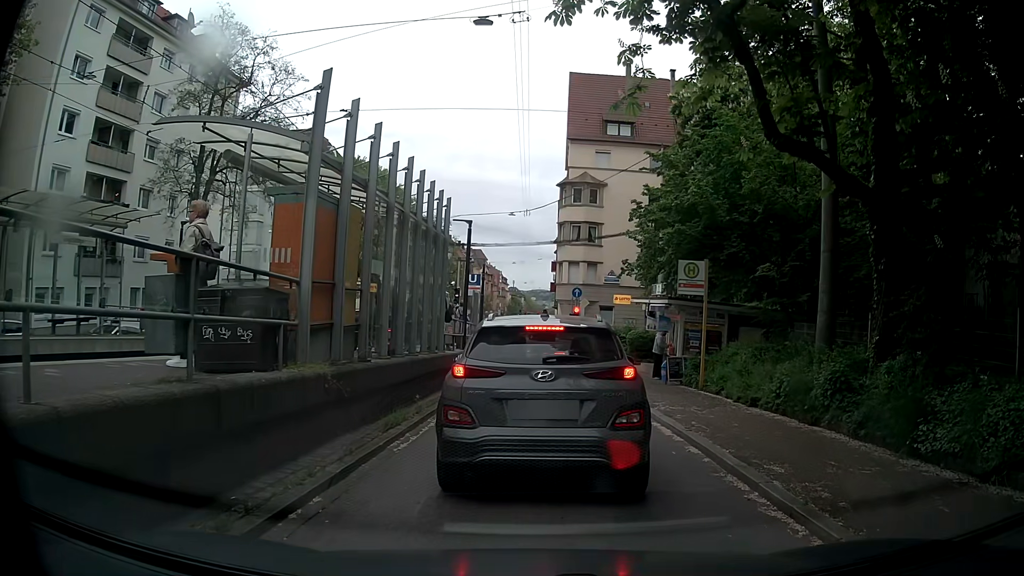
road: tertiary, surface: asphalt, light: Day
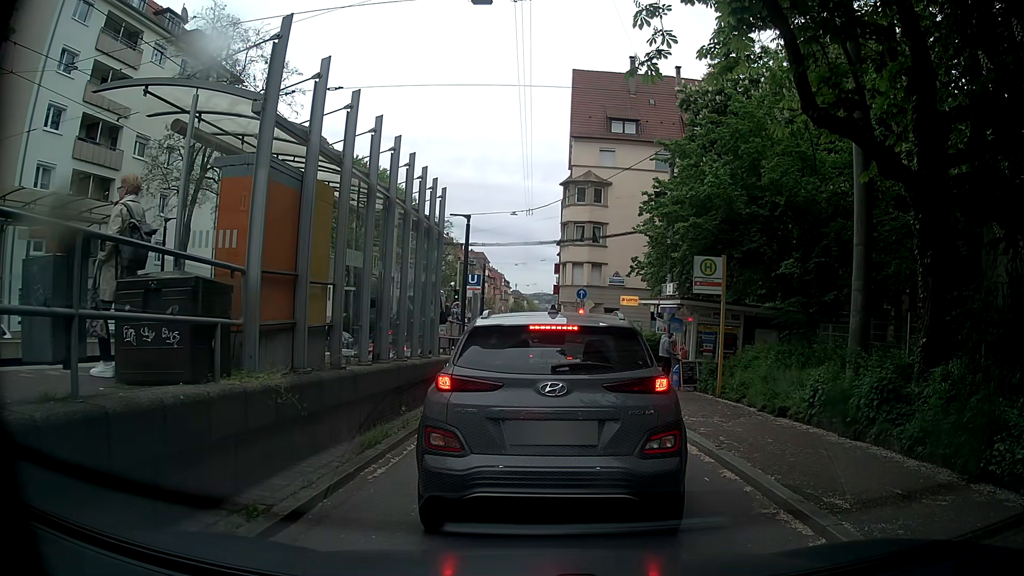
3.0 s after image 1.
(0.0, +1.5) m; 0°
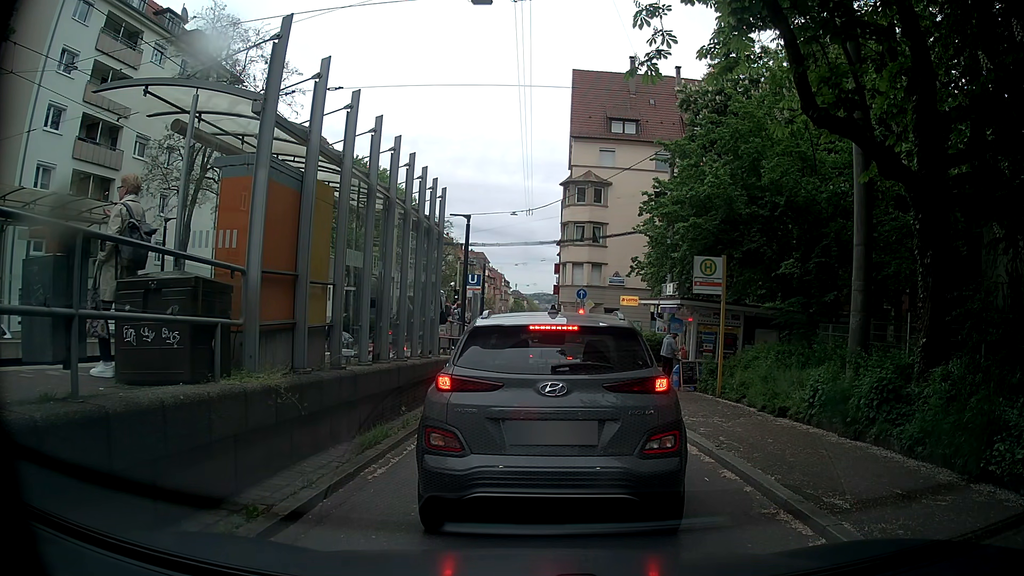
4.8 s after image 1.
(0.0, 0.0) m; 0°
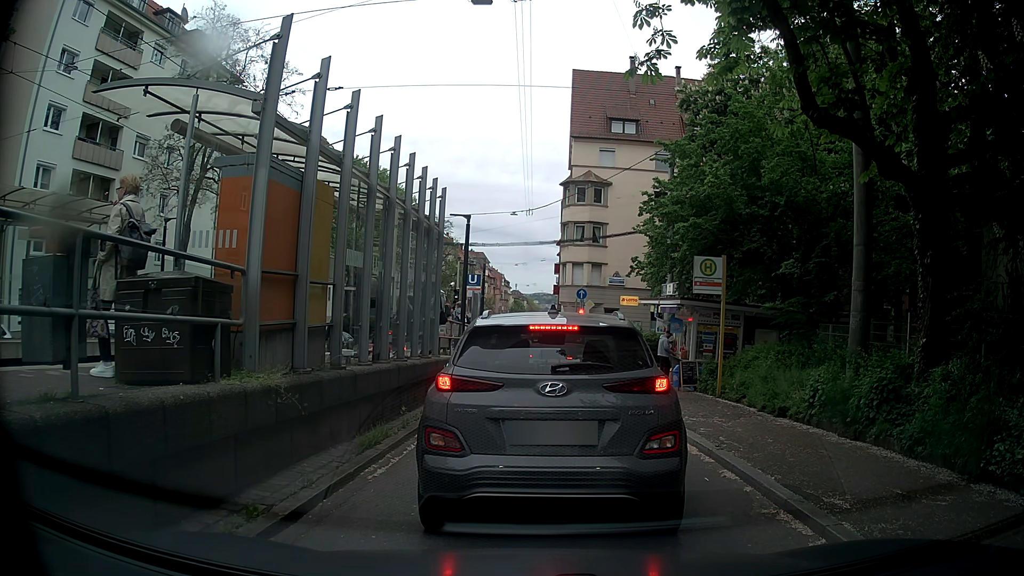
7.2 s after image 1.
(0.0, 0.0) m; 0°
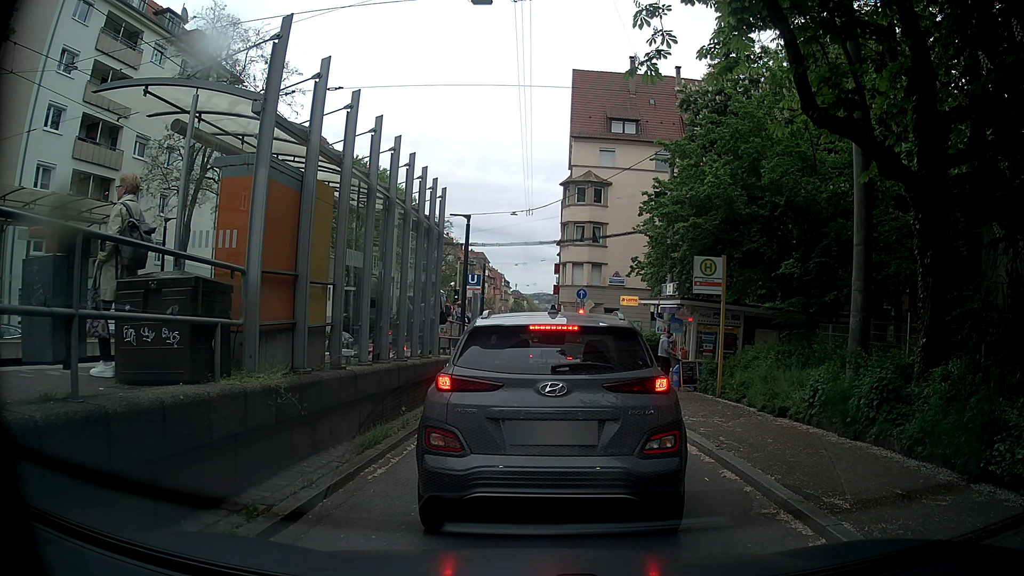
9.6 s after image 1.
(0.0, 0.0) m; 0°
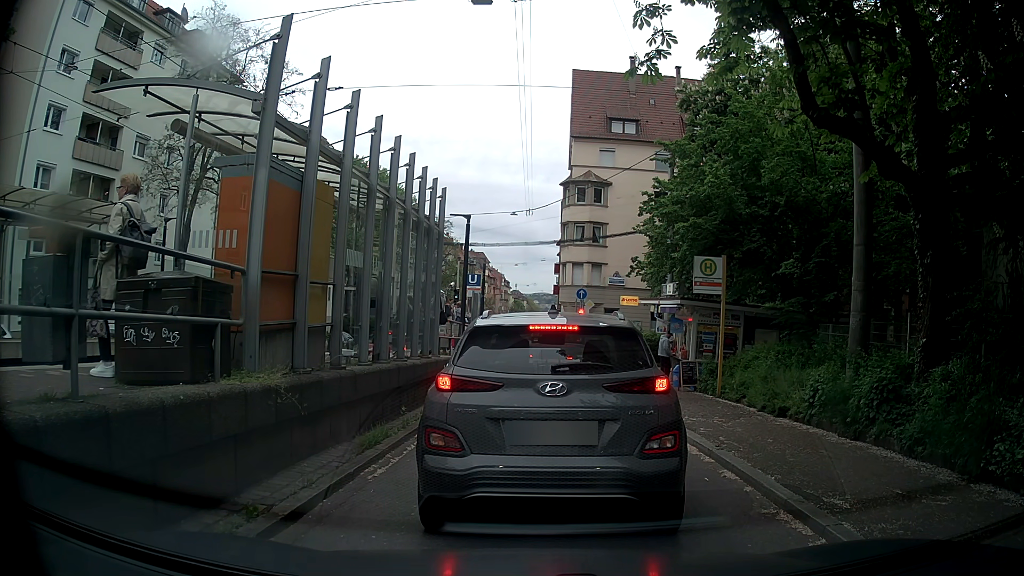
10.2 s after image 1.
(0.0, 0.0) m; 0°
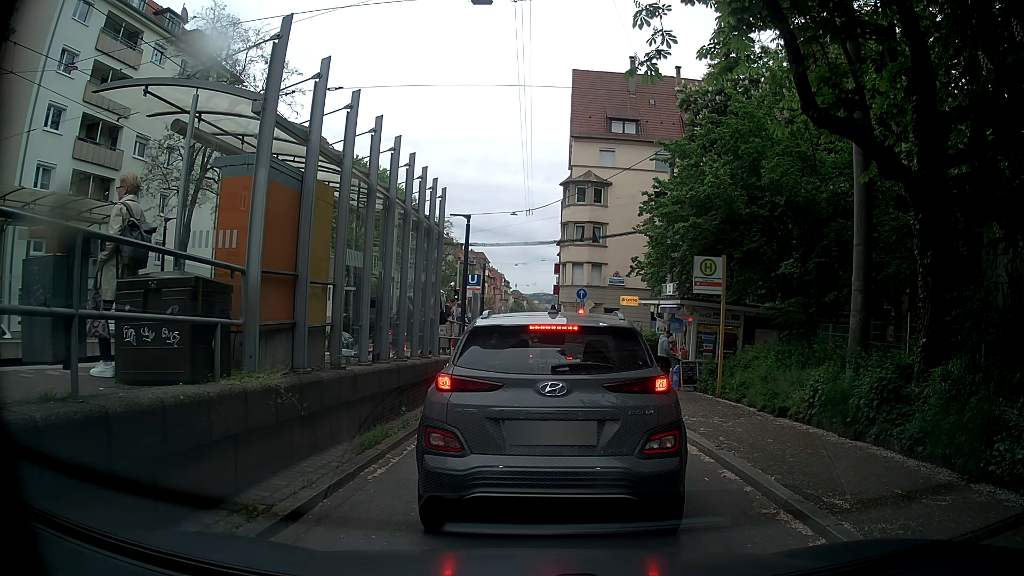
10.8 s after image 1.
(0.0, 0.0) m; 0°
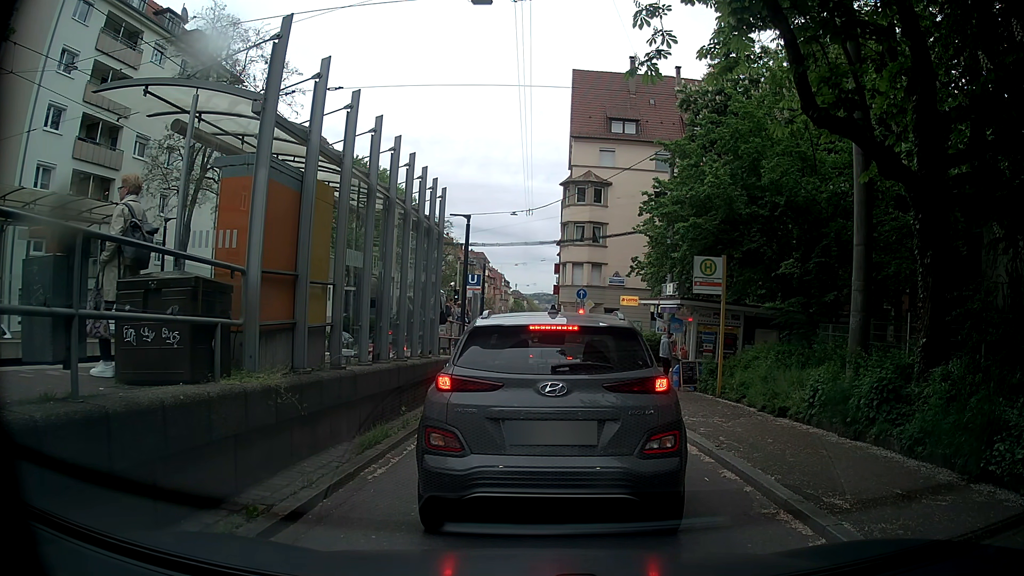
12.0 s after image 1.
(0.0, 0.0) m; 0°
